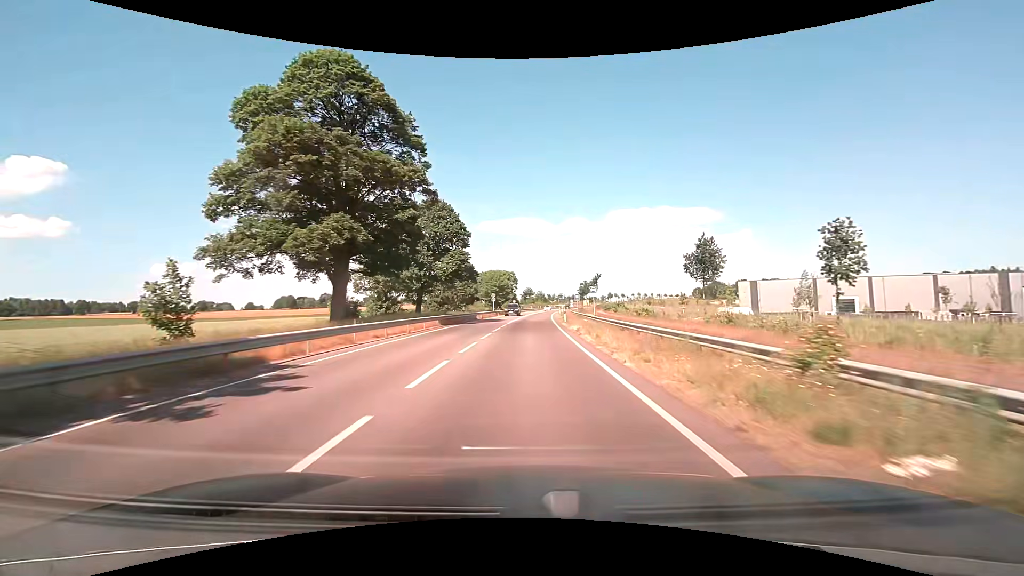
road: primary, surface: asphalt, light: Day
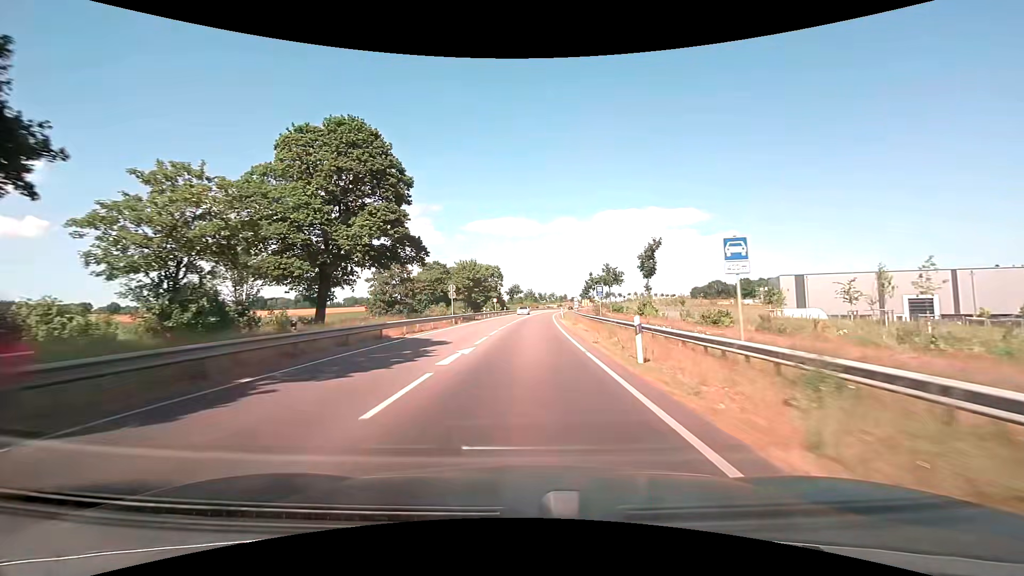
(+0.4, +32.7) m; +1°
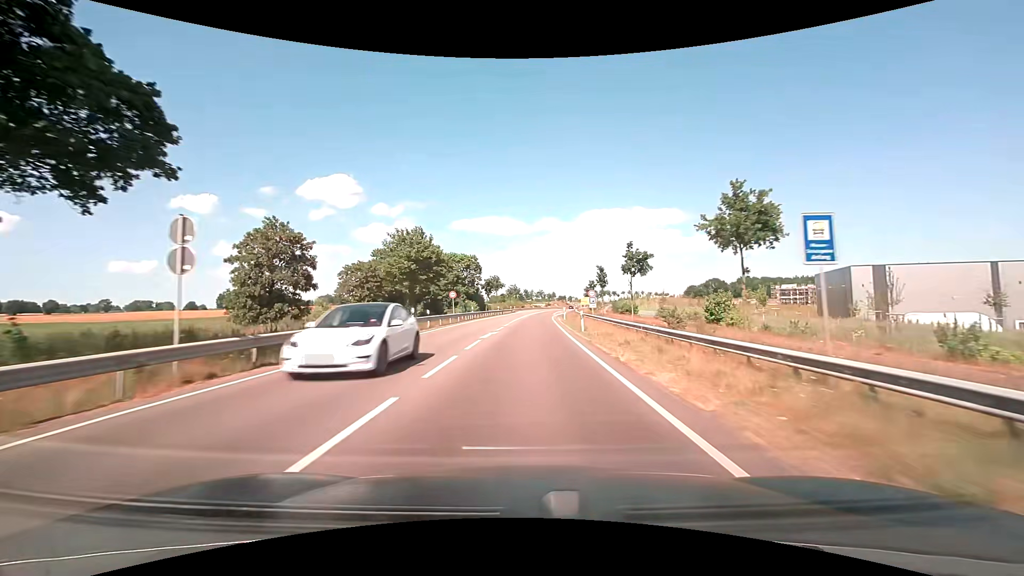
(+0.4, +32.9) m; +2°
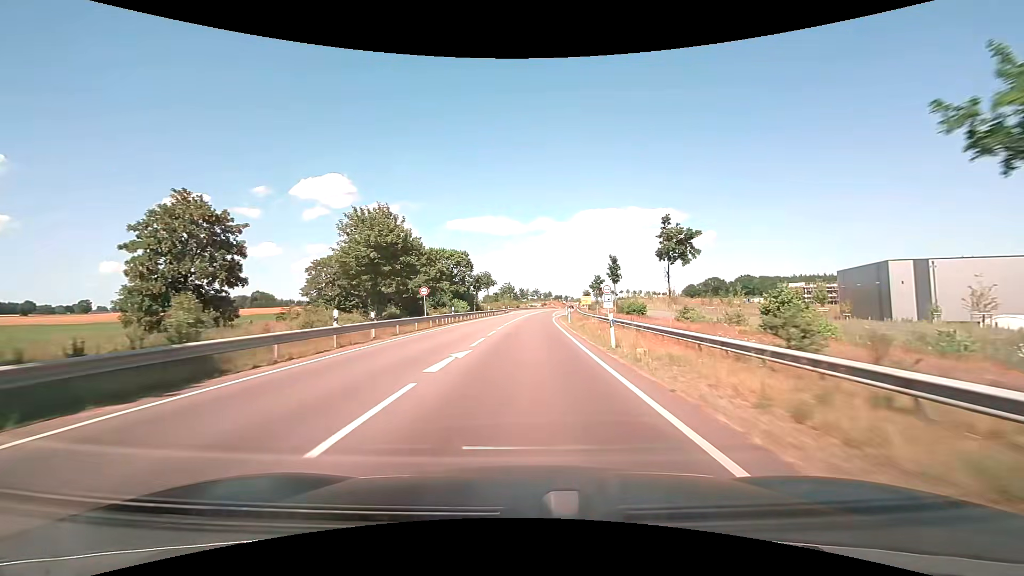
(+0.1, +10.9) m; +1°
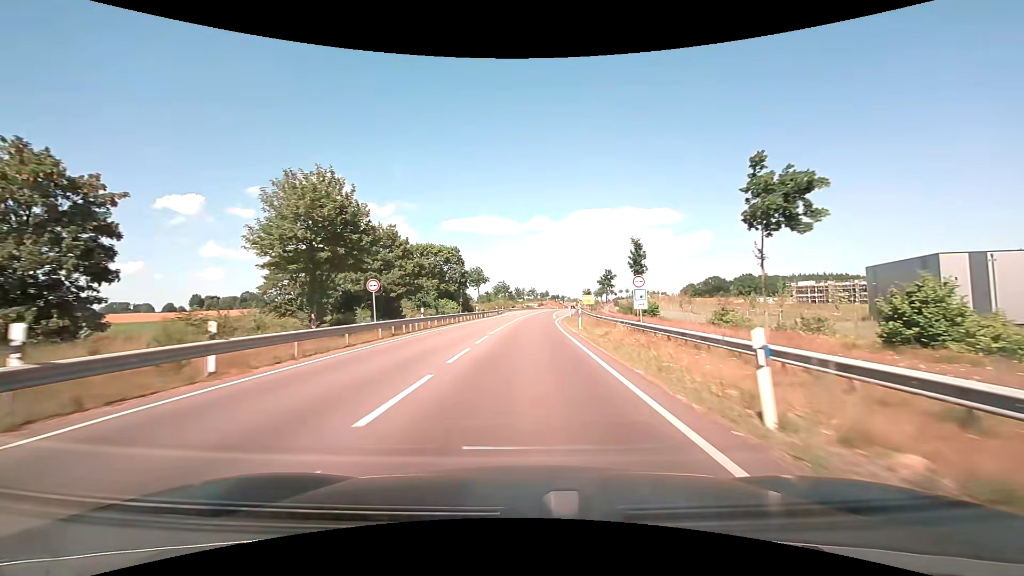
(0.0, +10.8) m; 0°
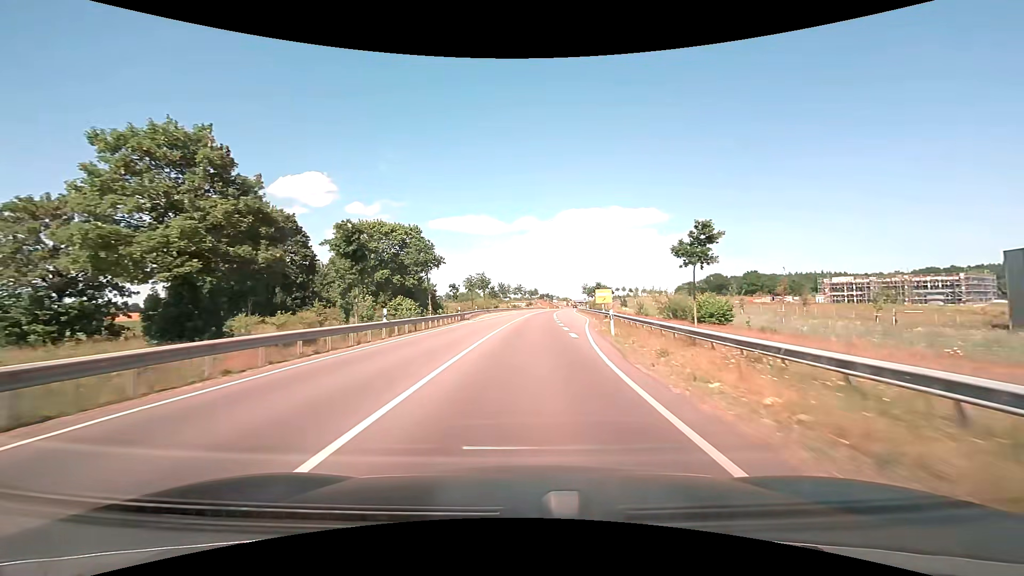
(+0.4, +32.0) m; +1°
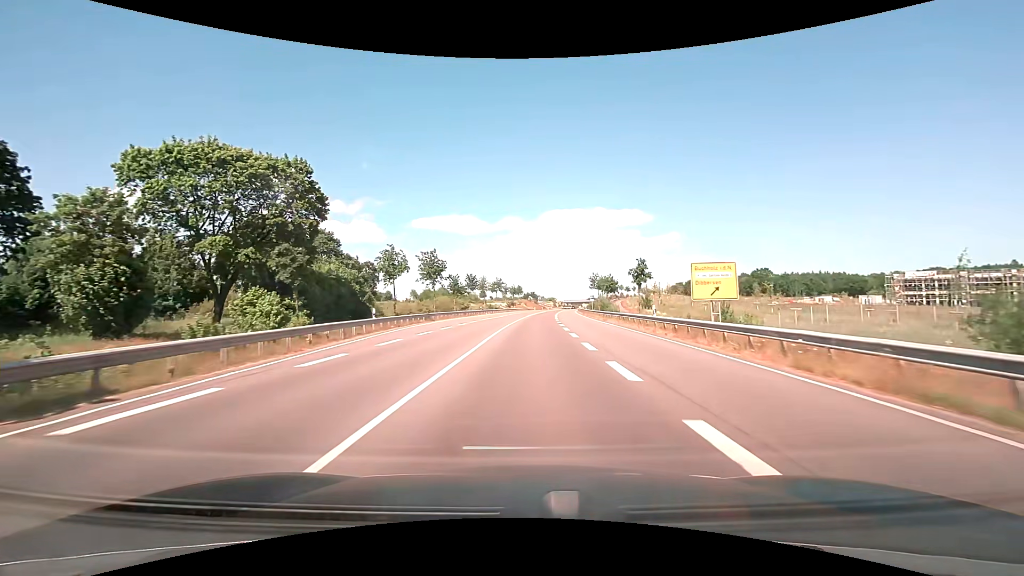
(+0.9, +41.8) m; +2°
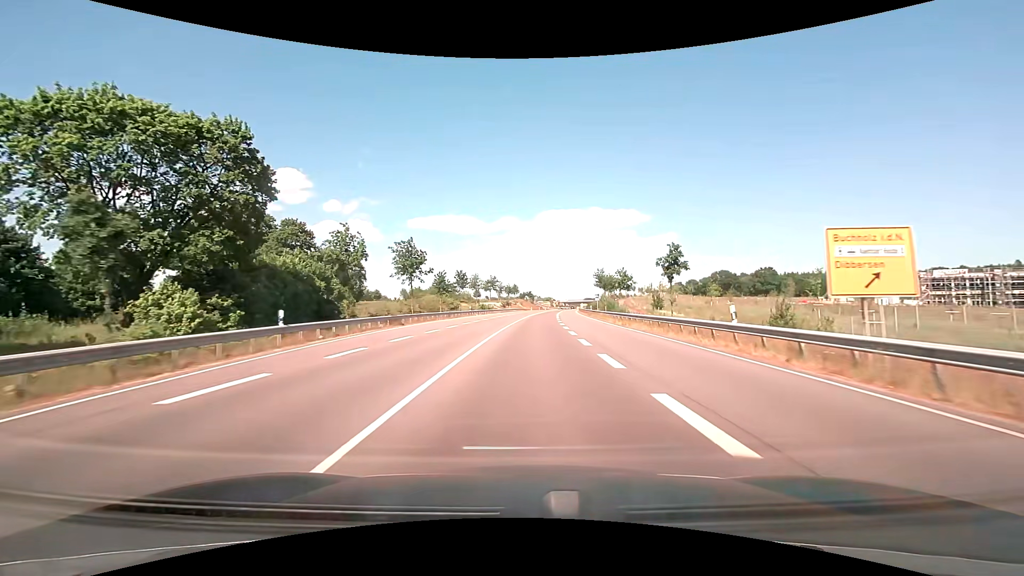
(0.0, +10.5) m; 0°
(0, +10) (0, +20) (0, +30) (+1, +40) (+1, +50) (+2, +60) (+2, +70) (+3, +80) (+4, +90) (+5, +100) m
